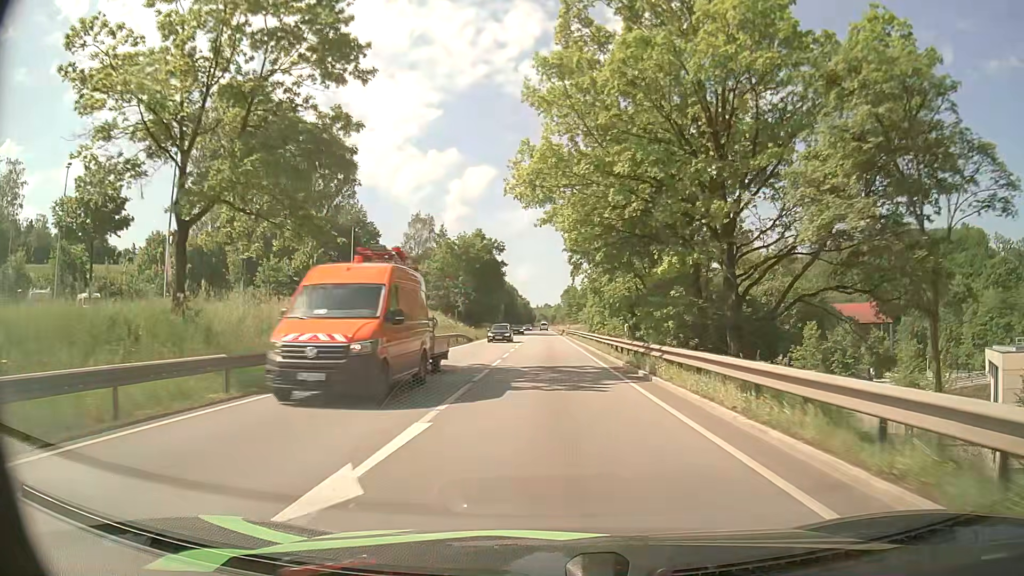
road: primary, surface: asphalt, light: Day
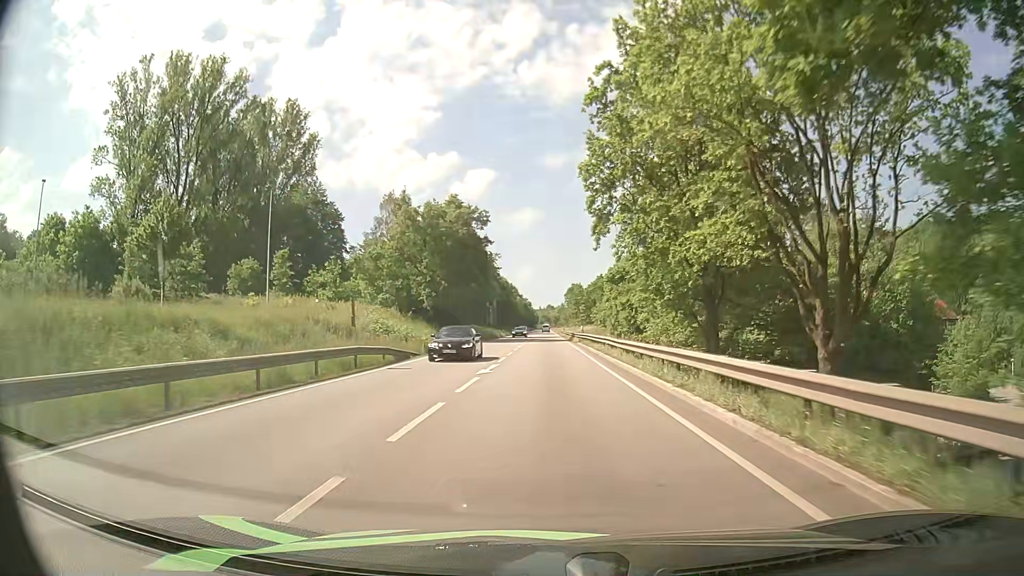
(-0.1, +26.6) m; 0°
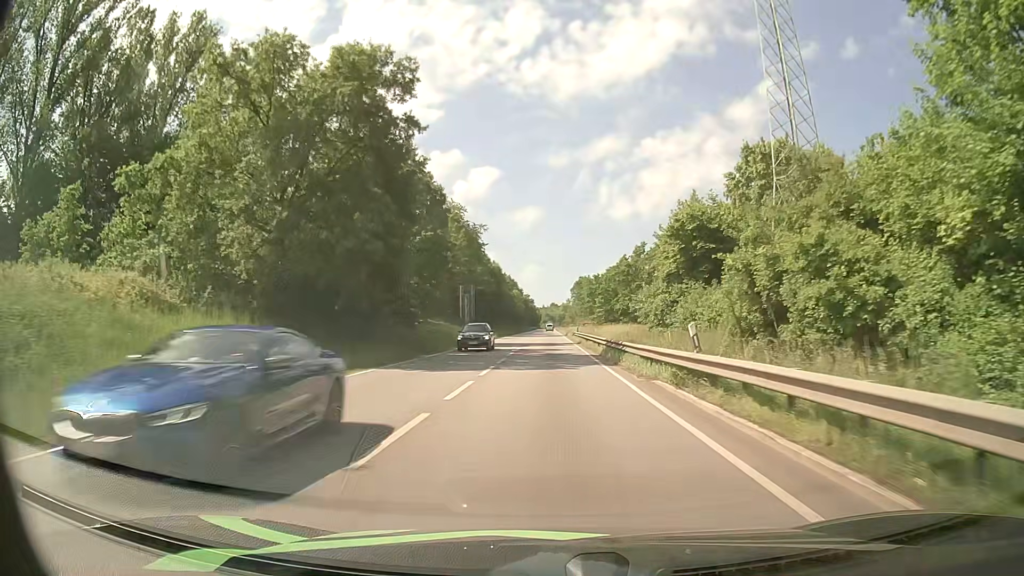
(-0.2, +38.0) m; -1°
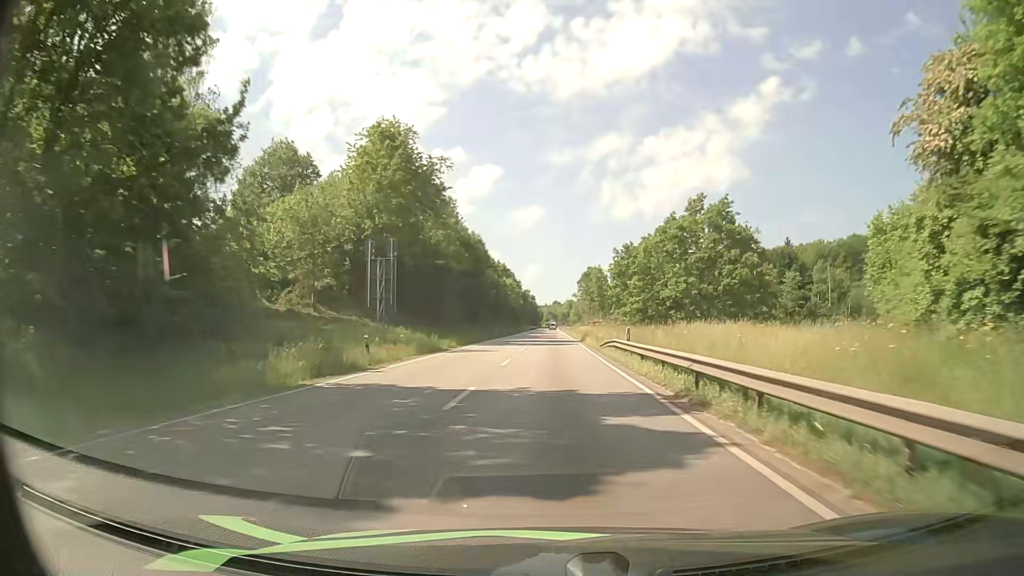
(+0.2, +39.6) m; +1°
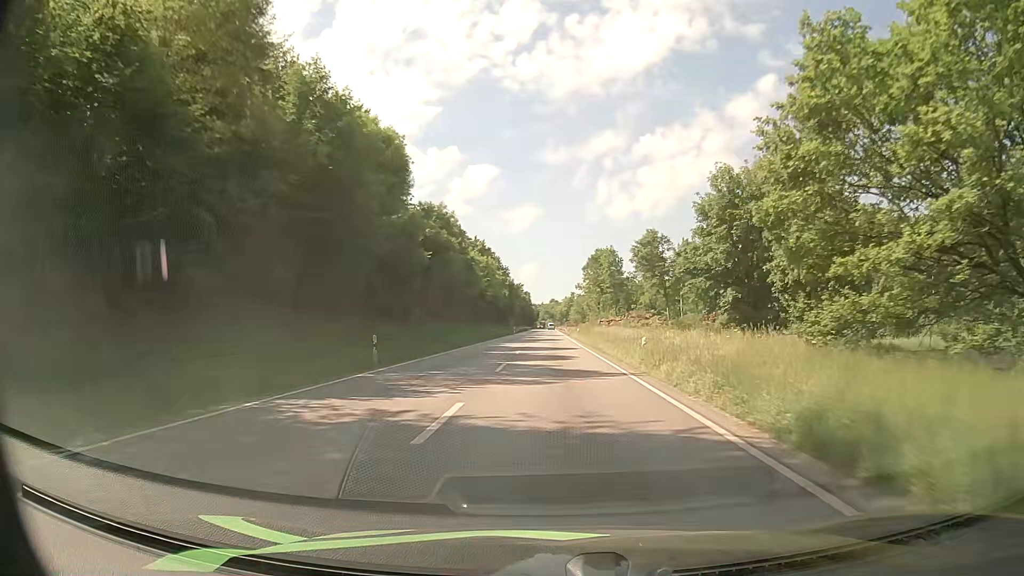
(-0.2, +51.1) m; 0°
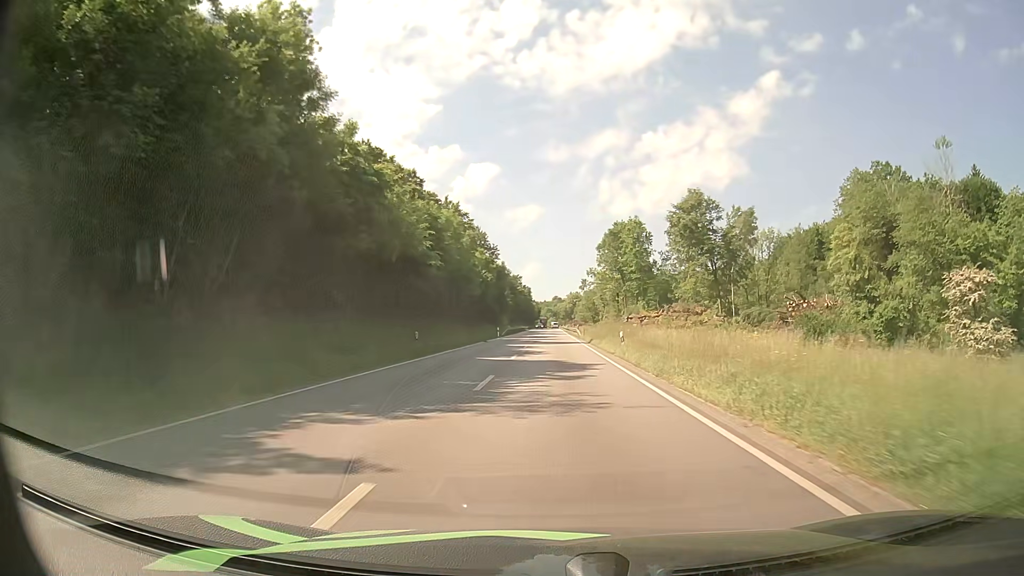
(-0.1, +42.1) m; 0°
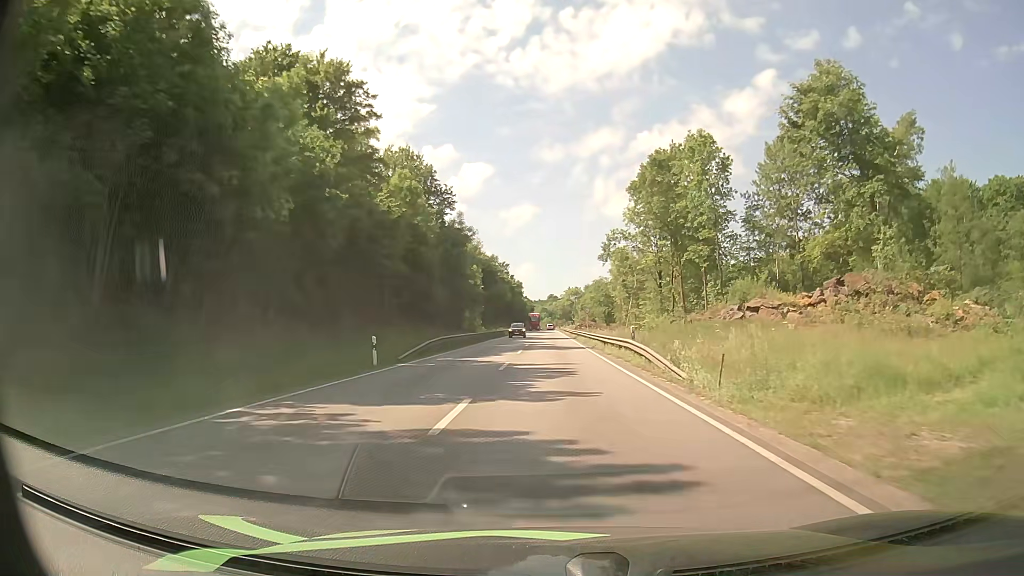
(+0.1, +53.7) m; 0°
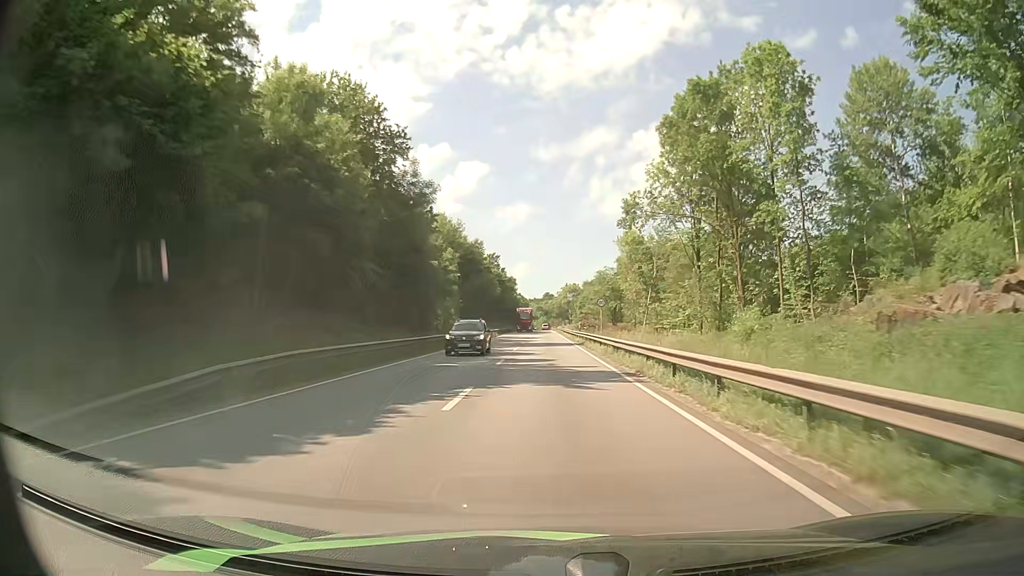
(+0.1, +21.7) m; 0°
(0, +10) (0, +20) (0, +30) (0, +40) (0, +50) (0, +60) (0, +70) (0, +80) (0, +90) (0, +100) m
